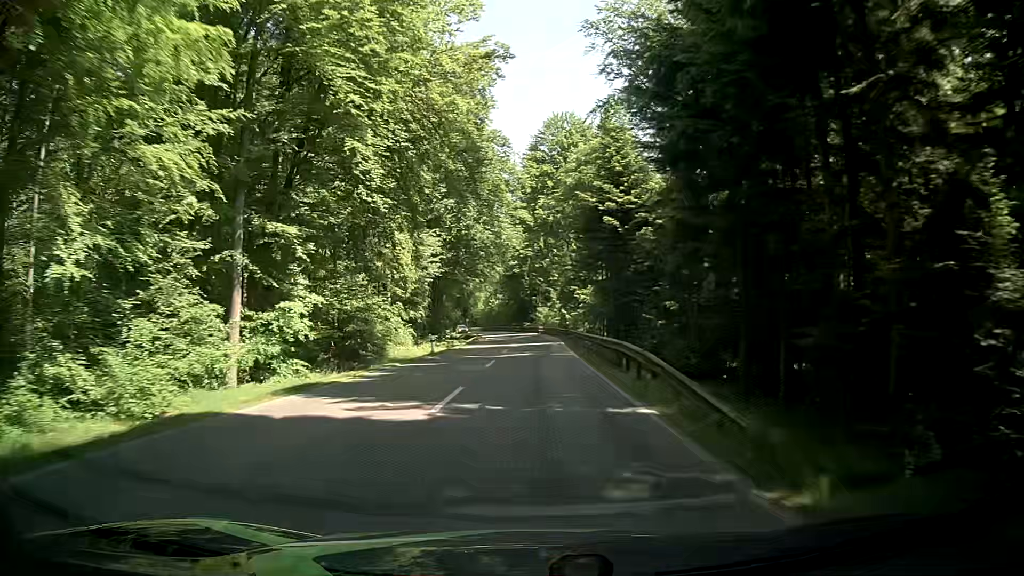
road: secondary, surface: asphalt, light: Day
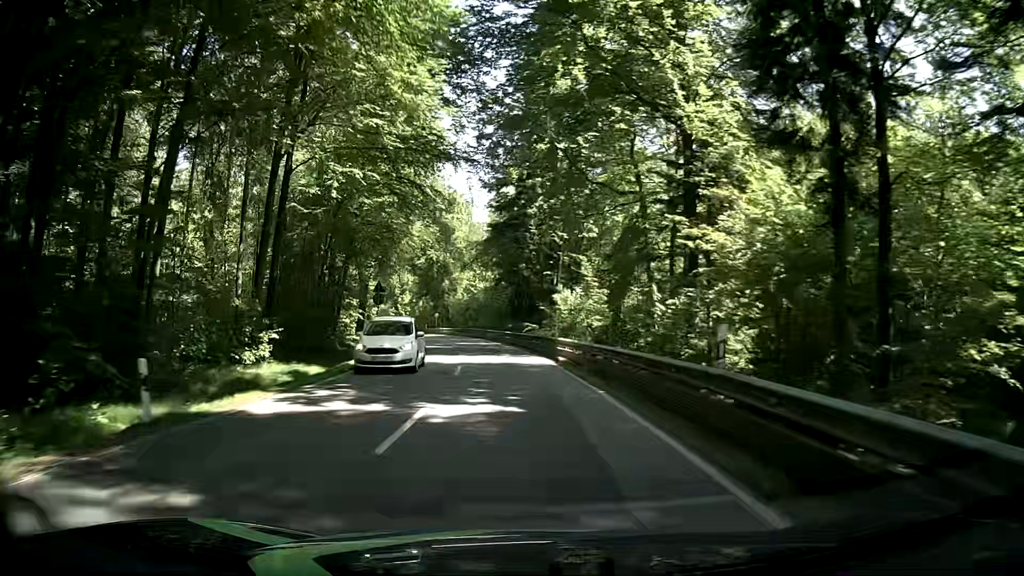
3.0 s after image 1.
(-0.3, +58.6) m; -1°
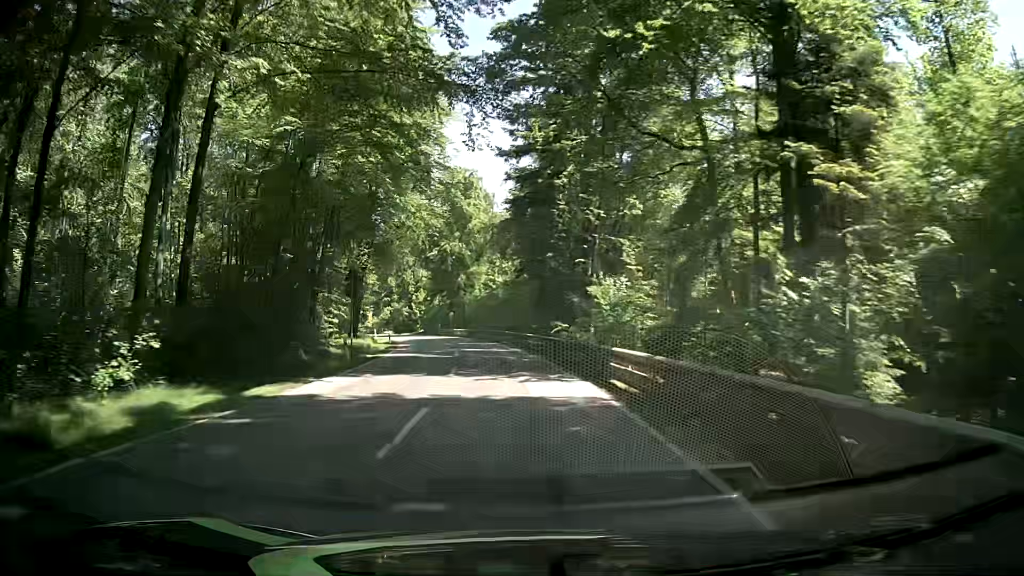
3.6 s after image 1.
(-0.2, +11.3) m; -2°
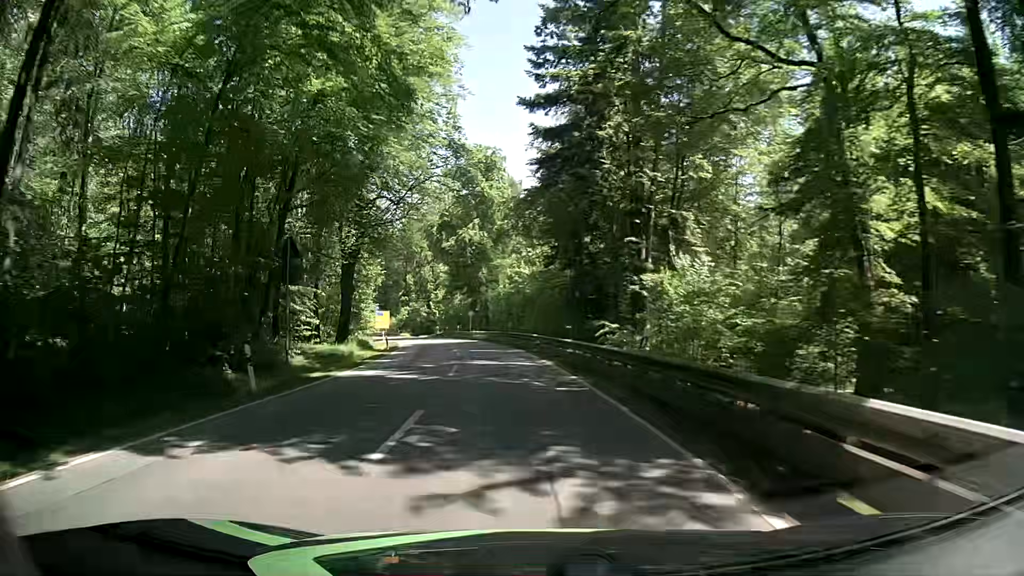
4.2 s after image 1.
(-0.4, +11.3) m; -3°
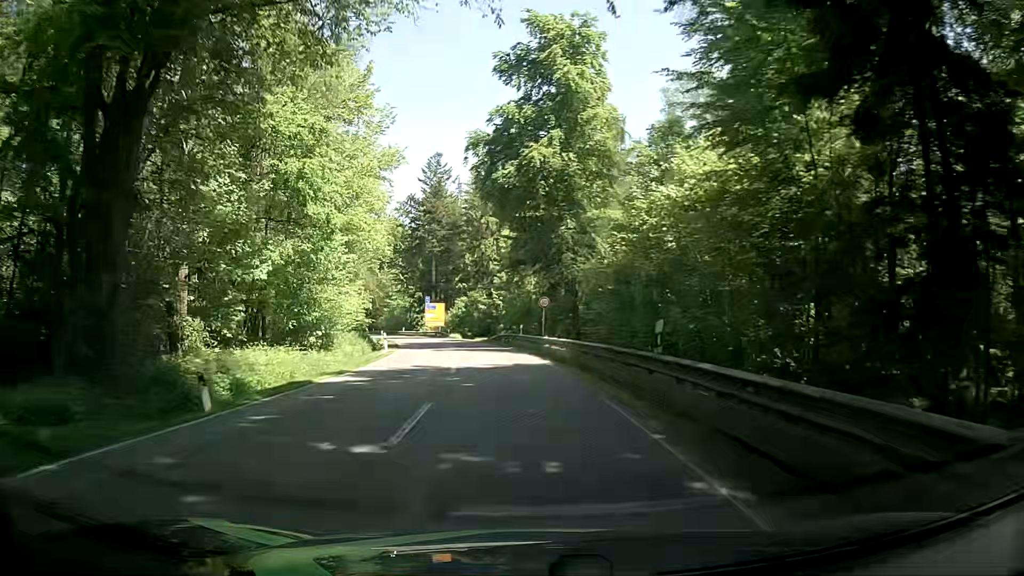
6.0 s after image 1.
(-2.0, +32.4) m; -8°
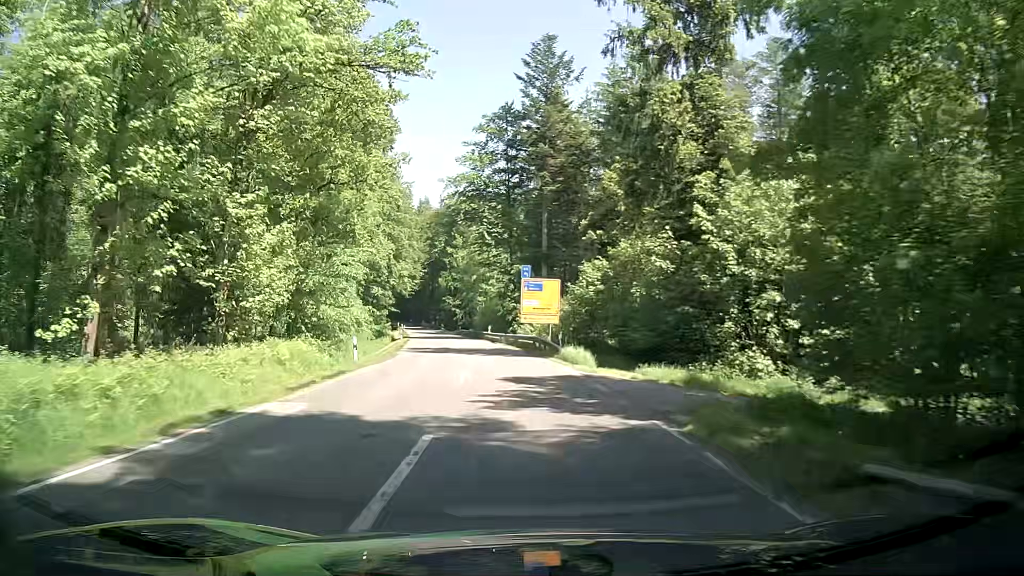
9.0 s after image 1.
(-5.1, +47.8) m; -11°
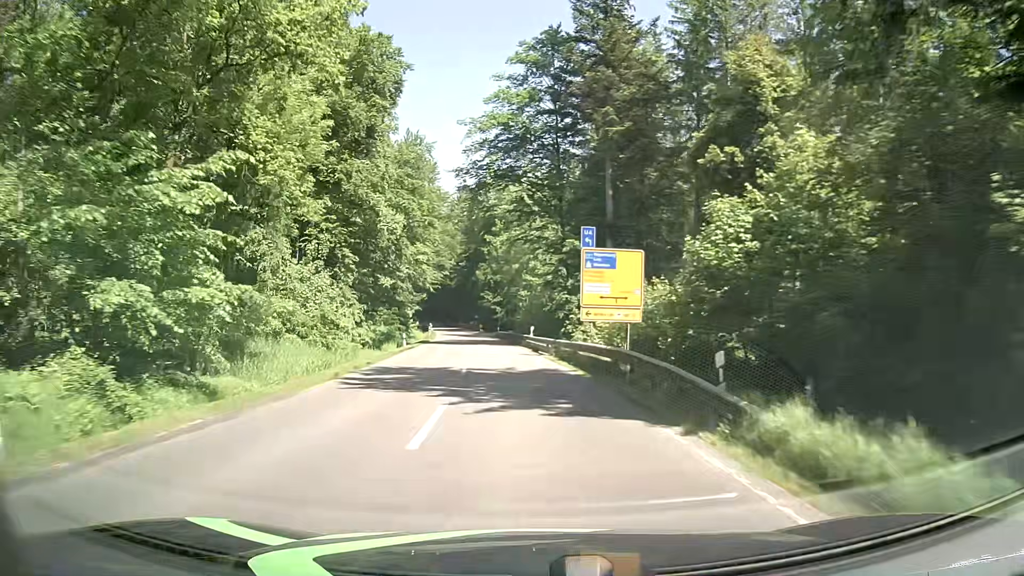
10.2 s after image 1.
(-0.8, +19.1) m; -5°
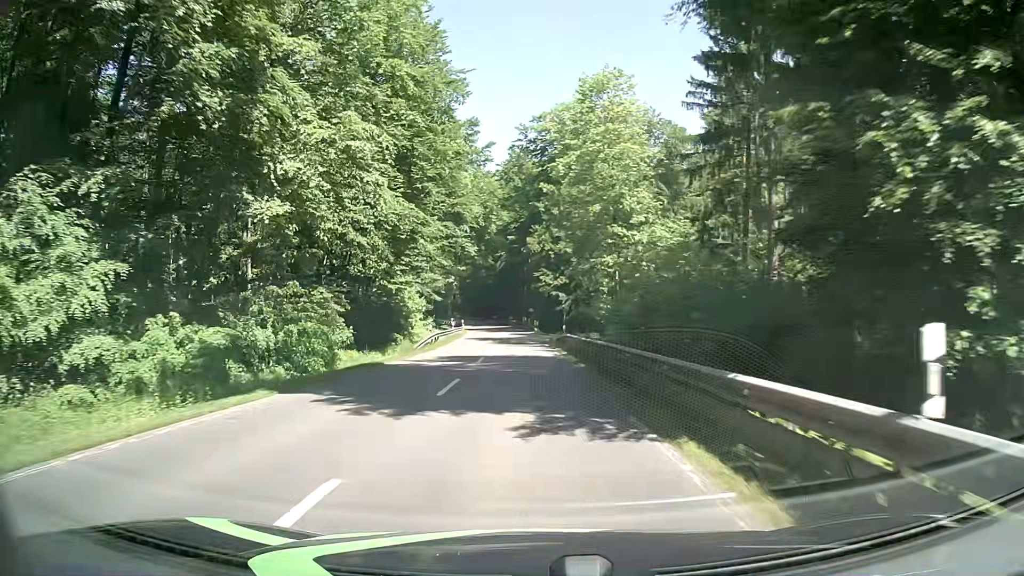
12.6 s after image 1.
(-1.9, +39.1) m; -5°
(0, +10) (0, +20) (0, +30) (0, +40) (-1, +50) (-1, +60) (-2, +70) (-2, +80) (-3, +90) (-5, +100) m
